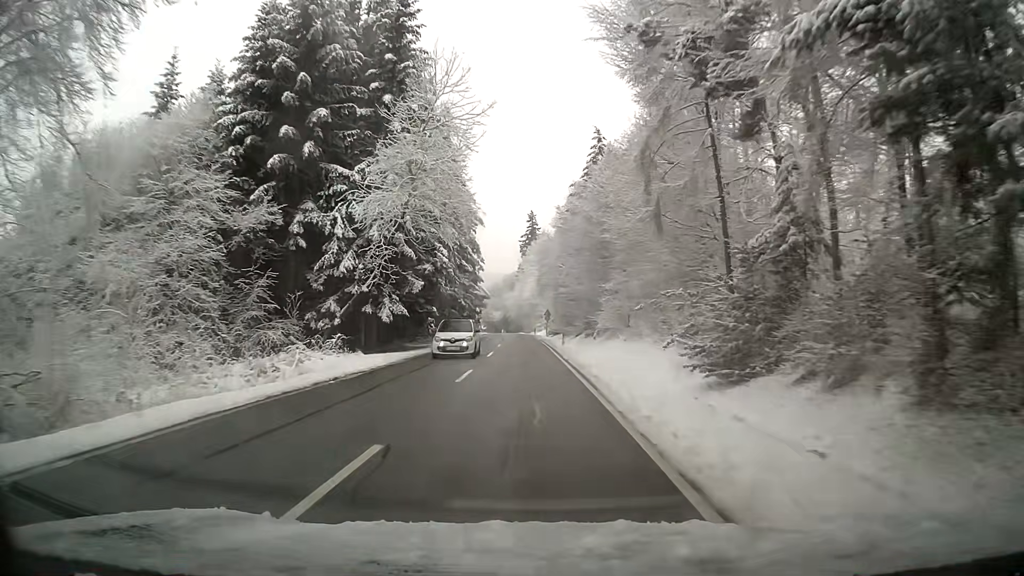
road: tertiary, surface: asphalt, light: Day
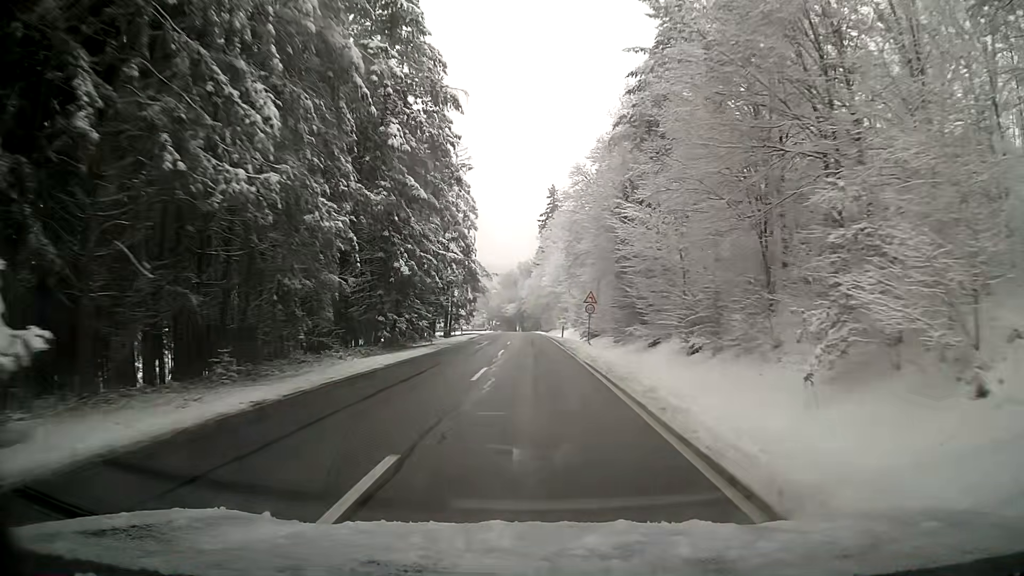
(-0.4, +37.0) m; -1°
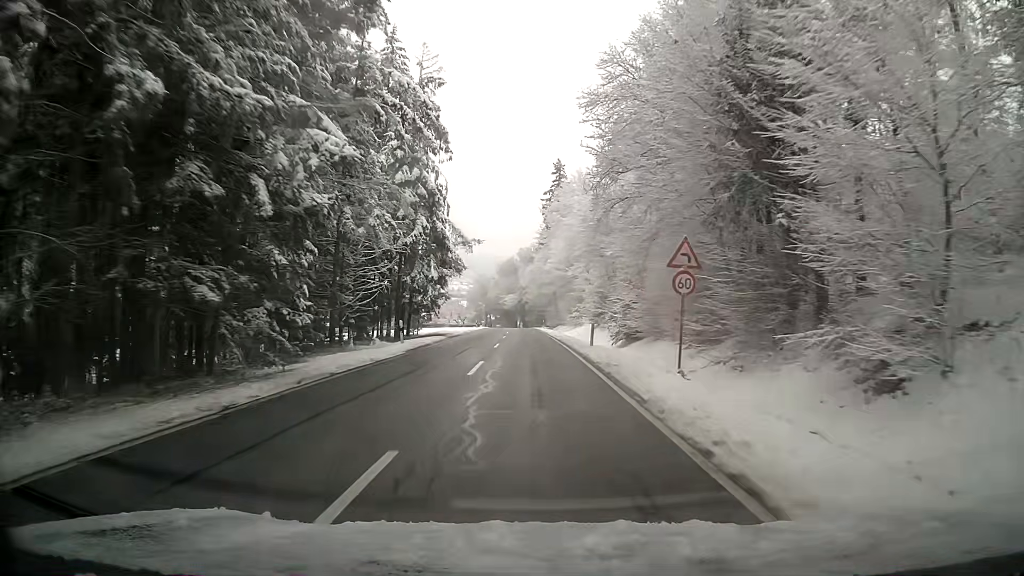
(0.0, +24.0) m; 0°
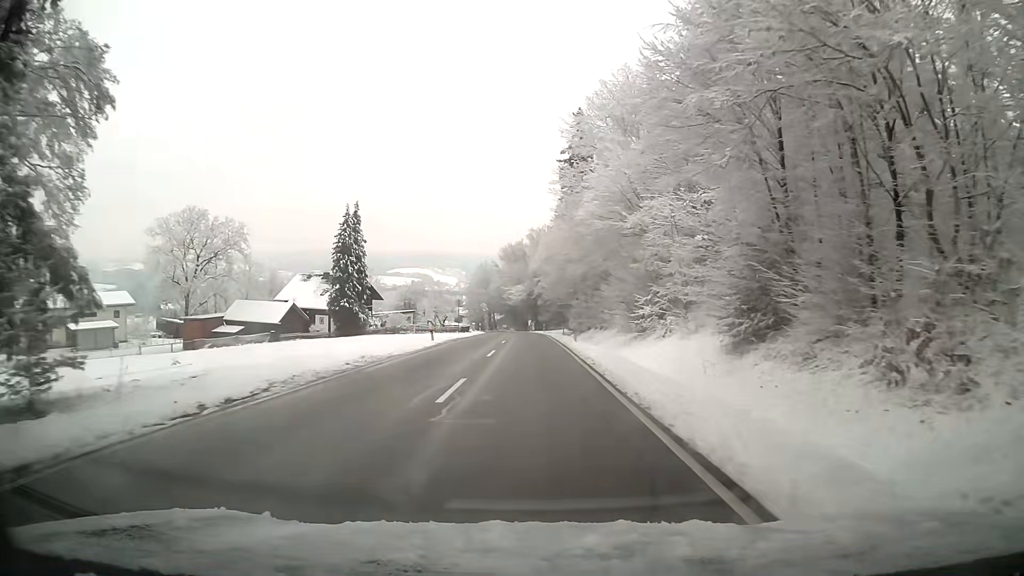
(-0.4, +40.3) m; -1°
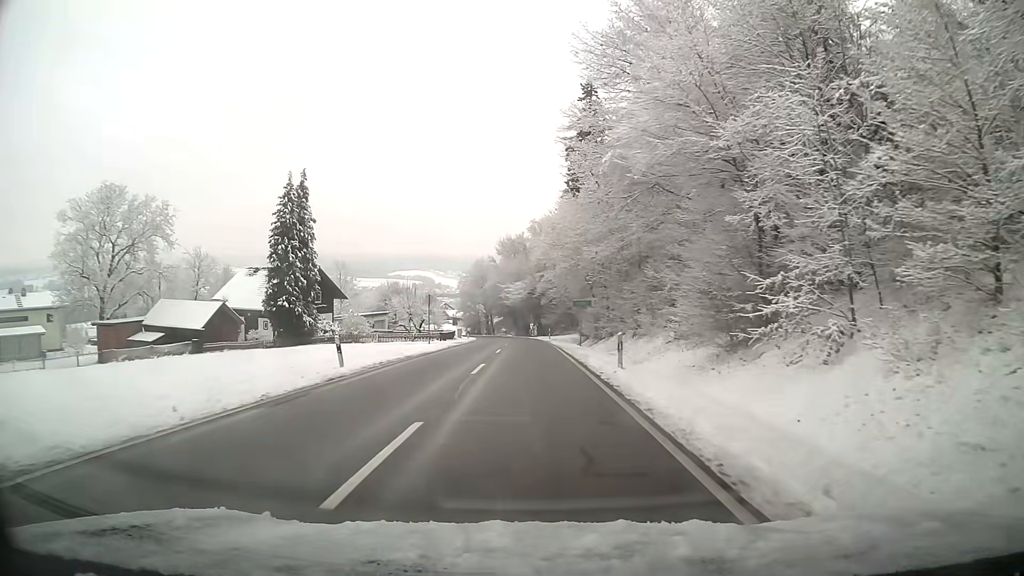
(-0.2, +17.7) m; -1°
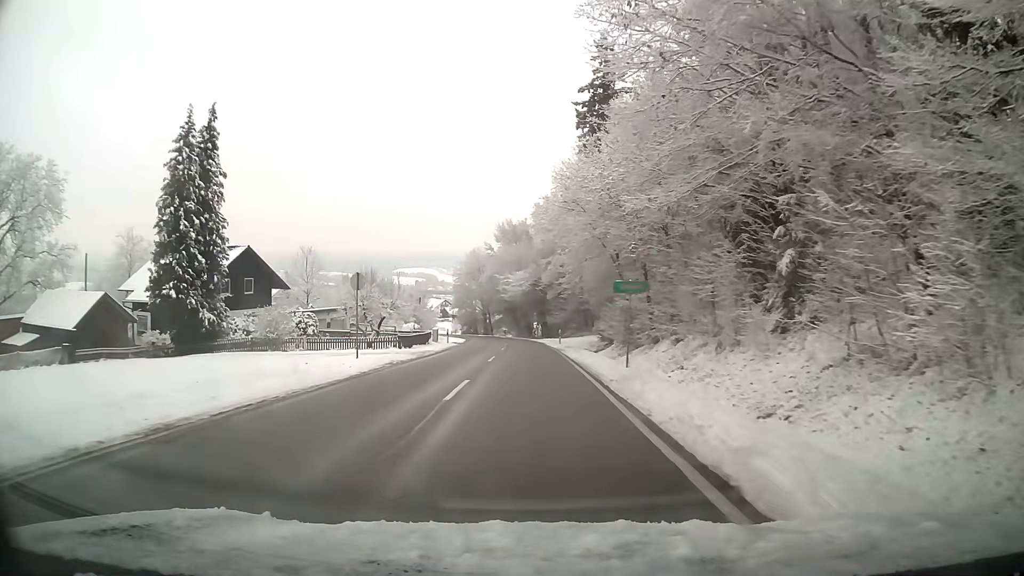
(+0.1, +17.6) m; 0°
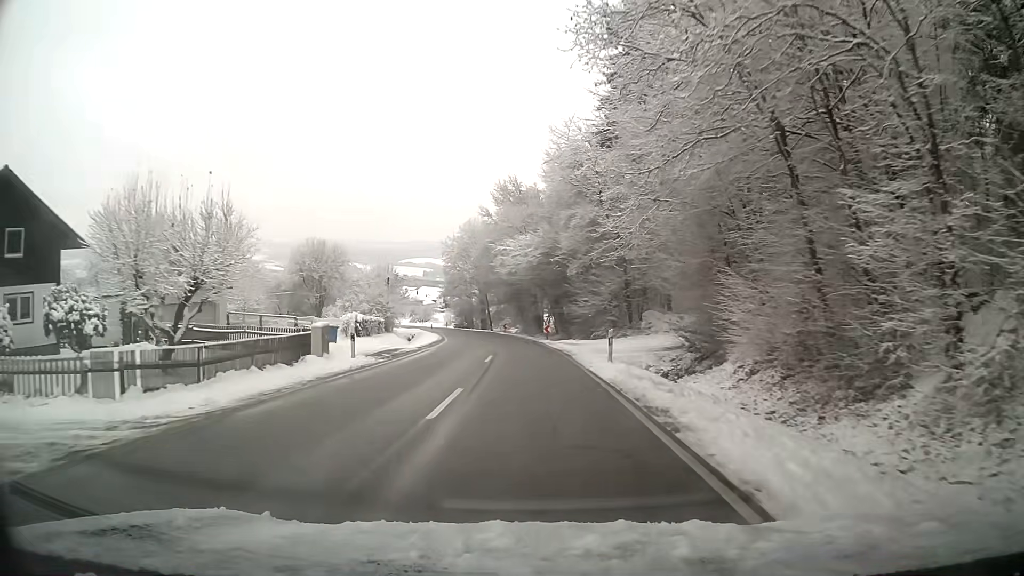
(-0.2, +26.5) m; -1°
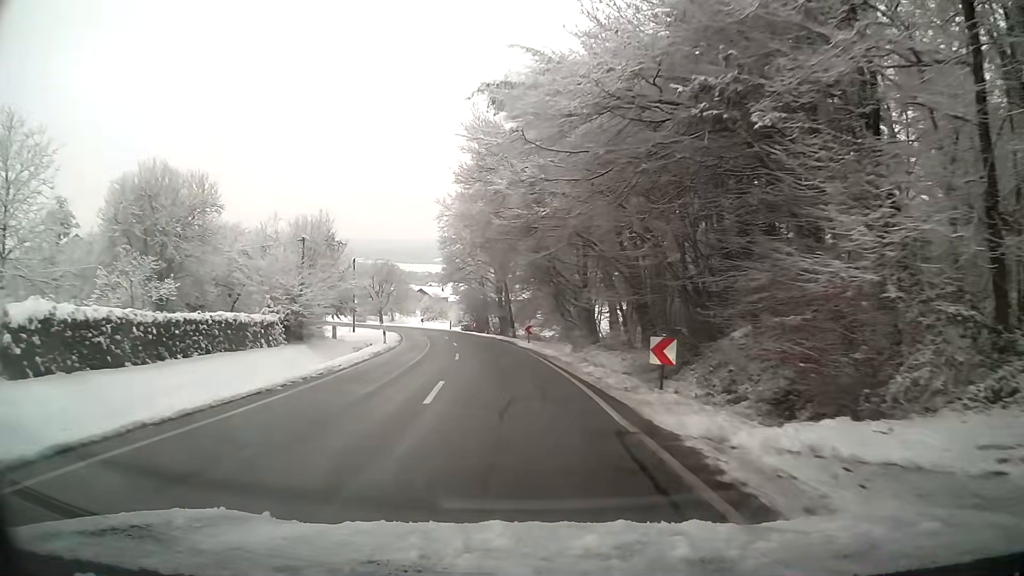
(-0.9, +34.2) m; -4°
(0, +10) (-1, +20) (-2, +30) (-3, +40) (-4, +50) (-7, +59) (-9, +69) (-13, +79) (-16, +88) (-21, +97) m
